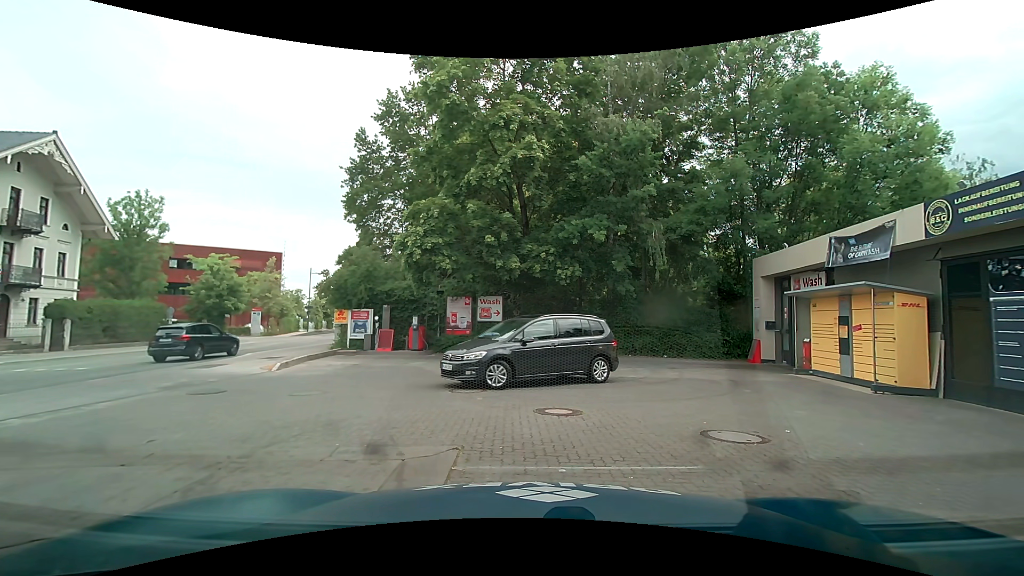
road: secondary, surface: asphalt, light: Day
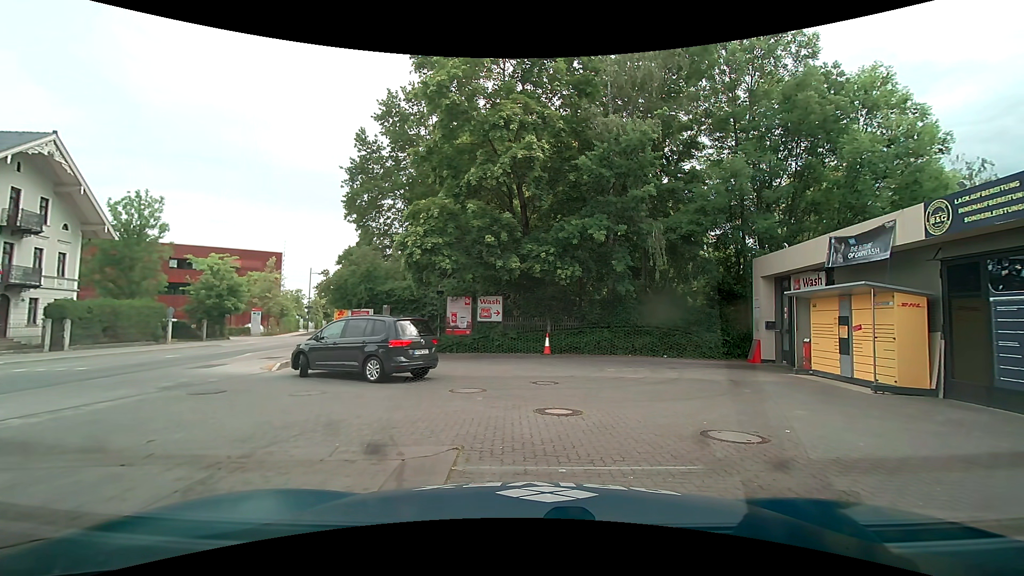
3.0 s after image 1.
(0.0, 0.0) m; 0°
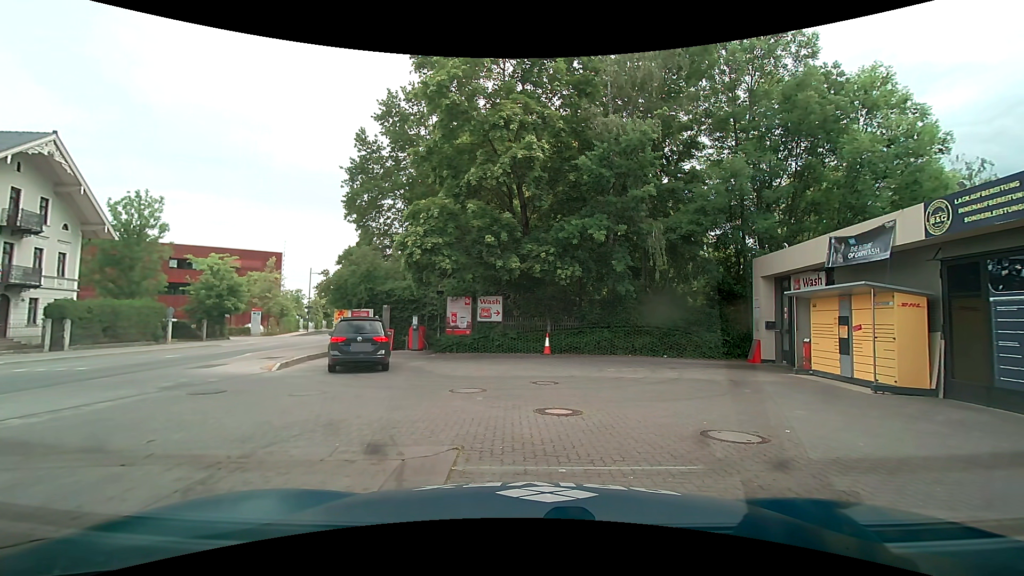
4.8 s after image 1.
(0.0, 0.0) m; 0°
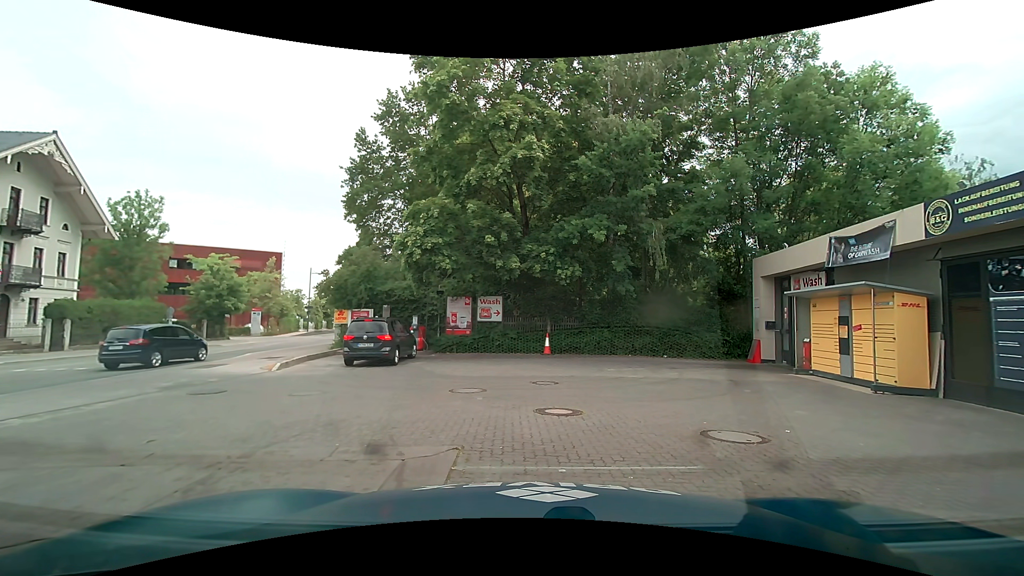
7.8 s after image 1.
(0.0, 0.0) m; 0°
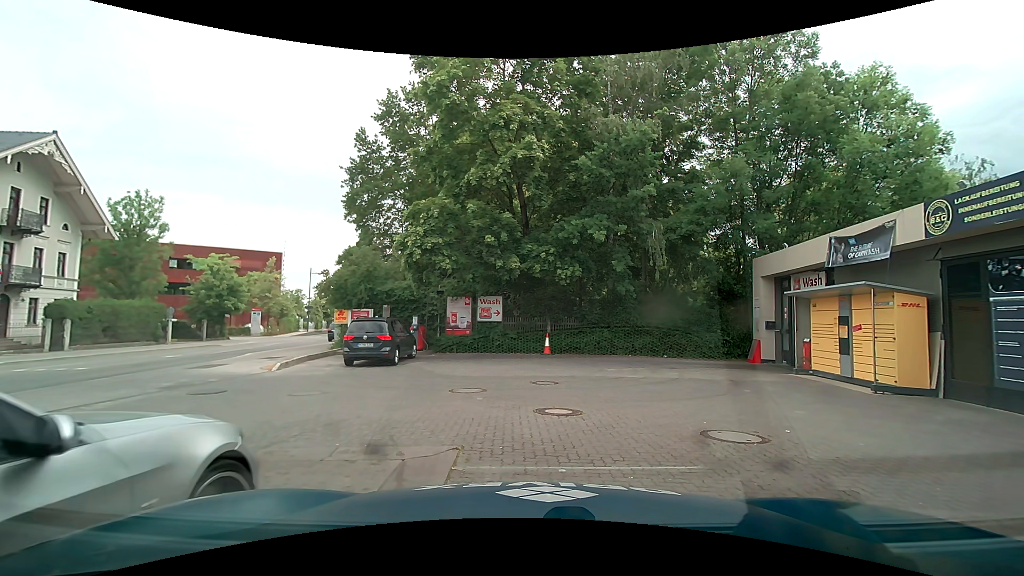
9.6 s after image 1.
(0.0, 0.0) m; 0°
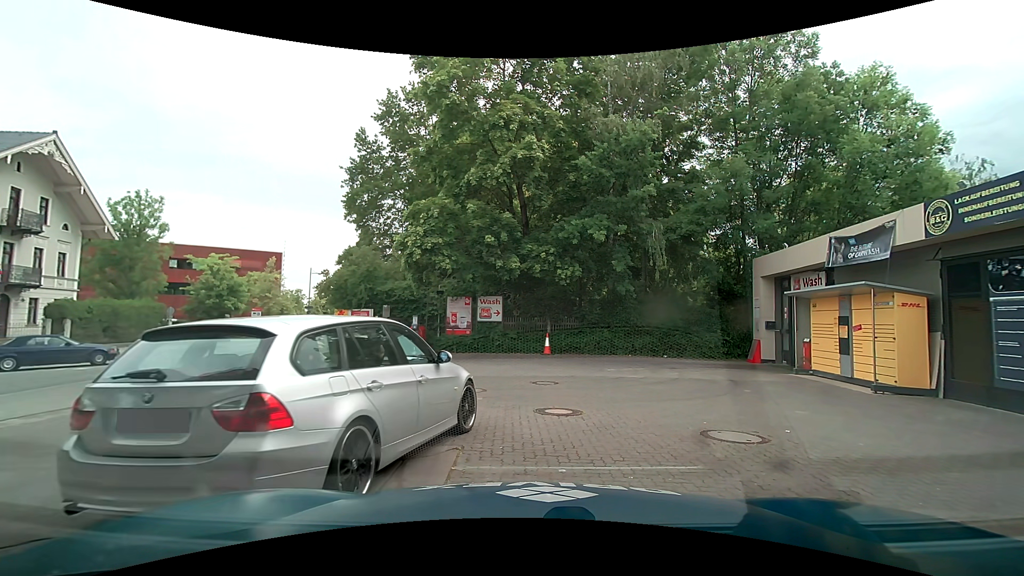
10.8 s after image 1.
(0.0, 0.0) m; 0°
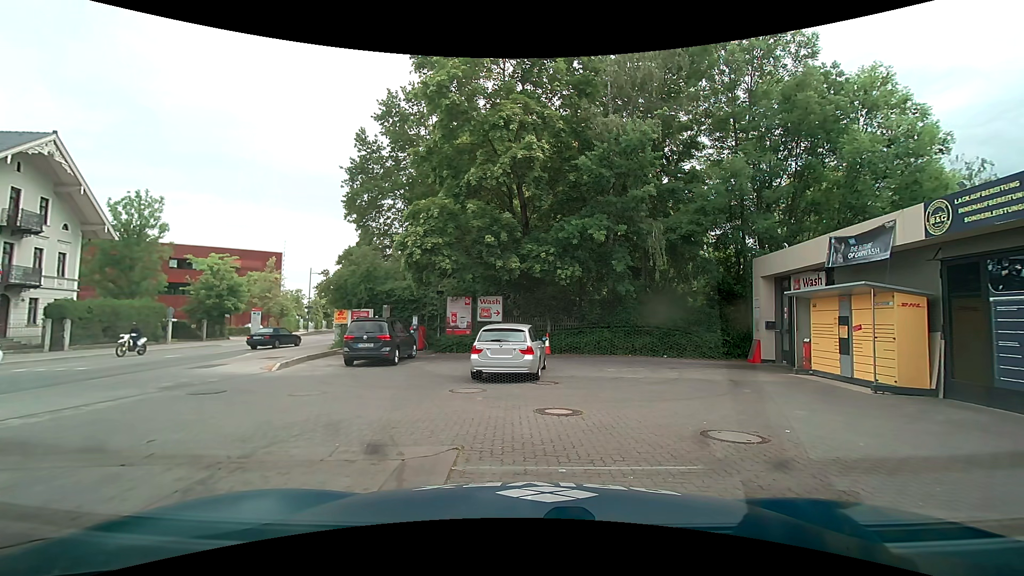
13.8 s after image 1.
(0.0, 0.0) m; 0°
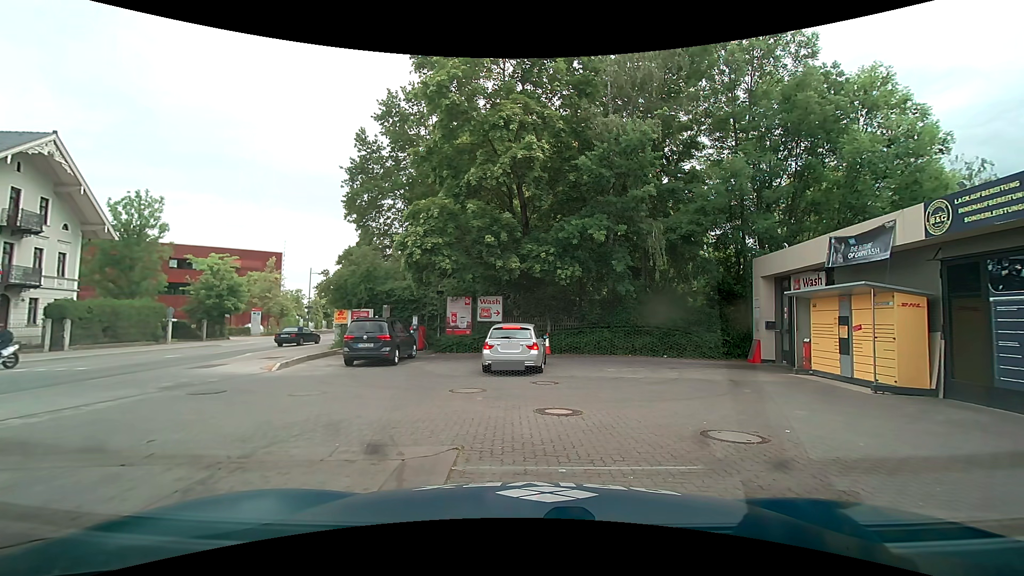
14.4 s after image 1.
(0.0, 0.0) m; 0°
